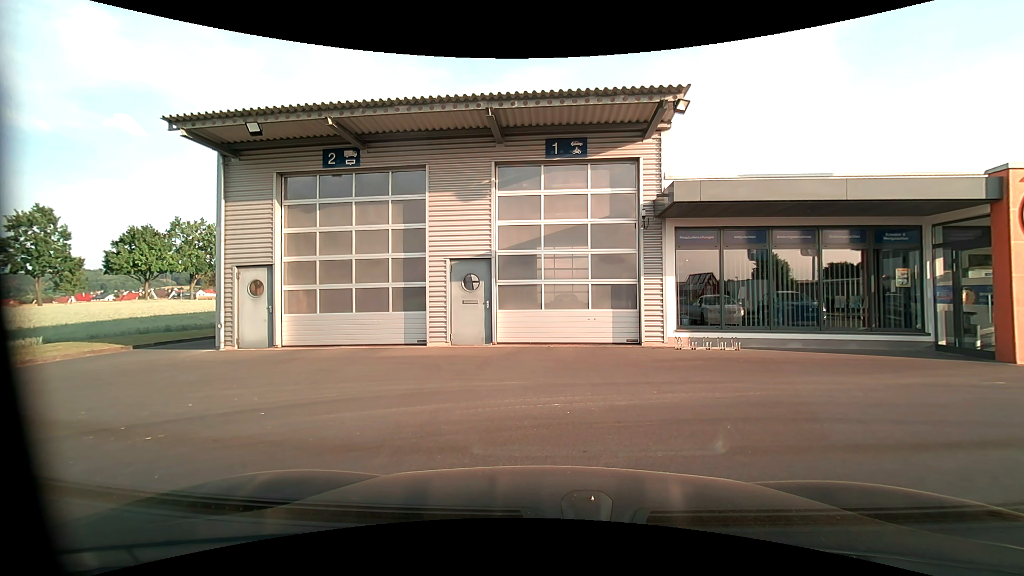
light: Day
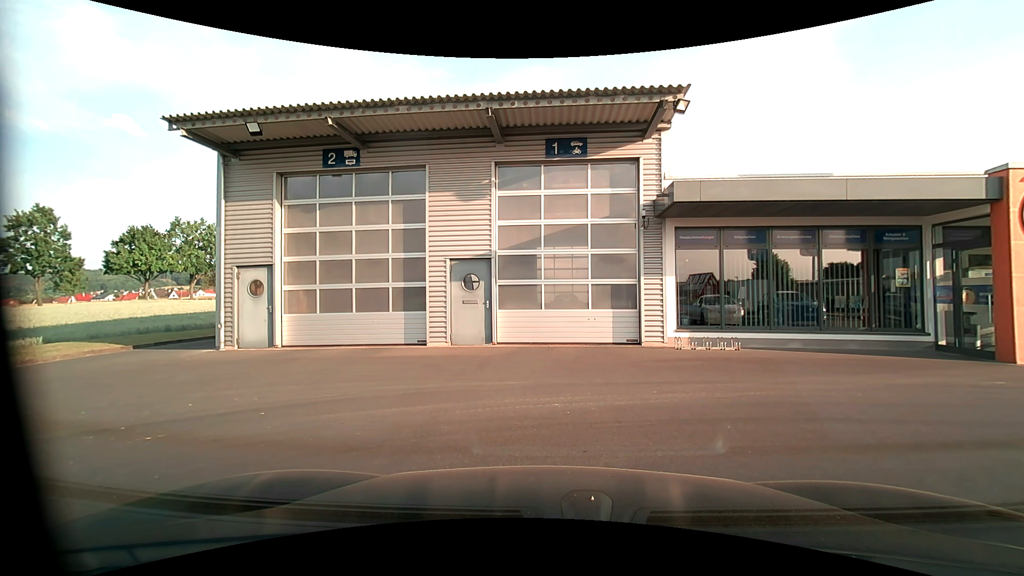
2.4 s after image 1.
(0.0, 0.0) m; 0°
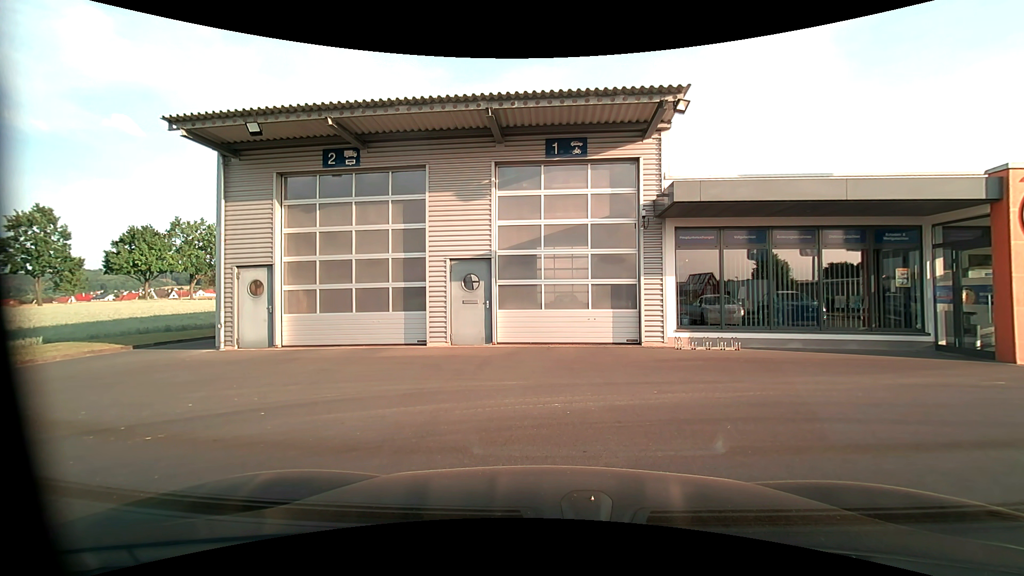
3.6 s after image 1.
(0.0, 0.0) m; 0°
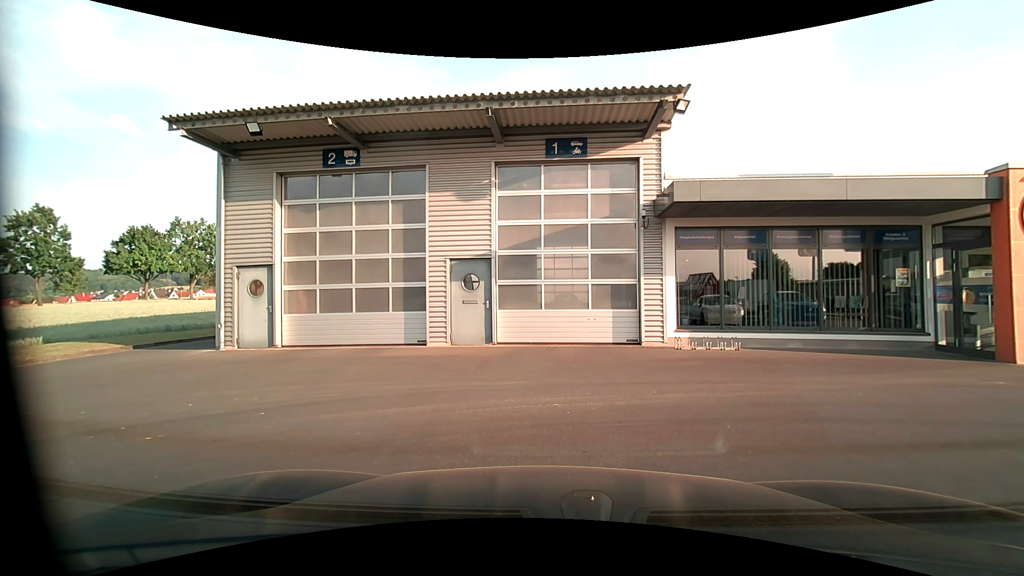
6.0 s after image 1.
(0.0, 0.0) m; 0°
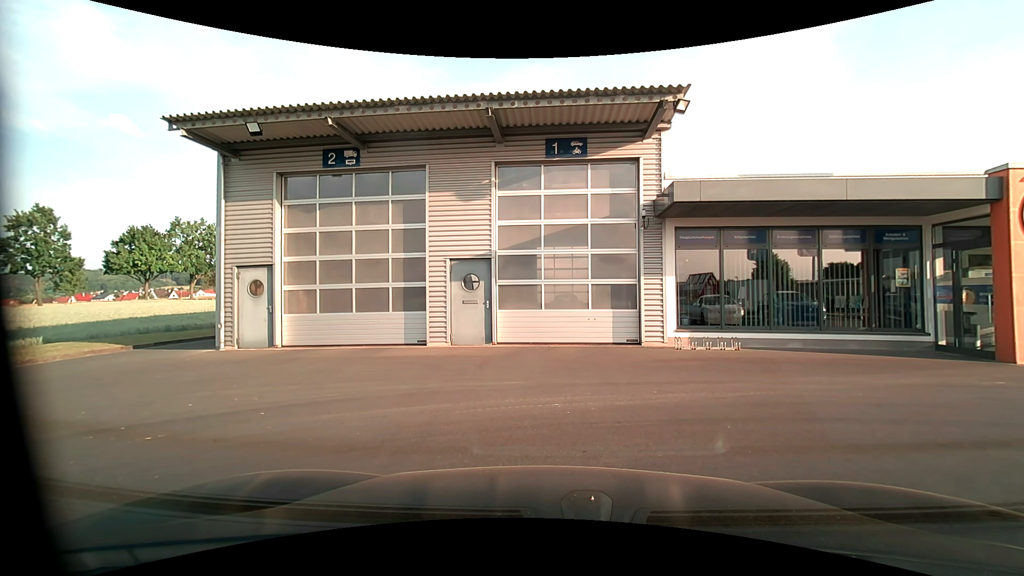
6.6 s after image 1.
(0.0, 0.0) m; 0°
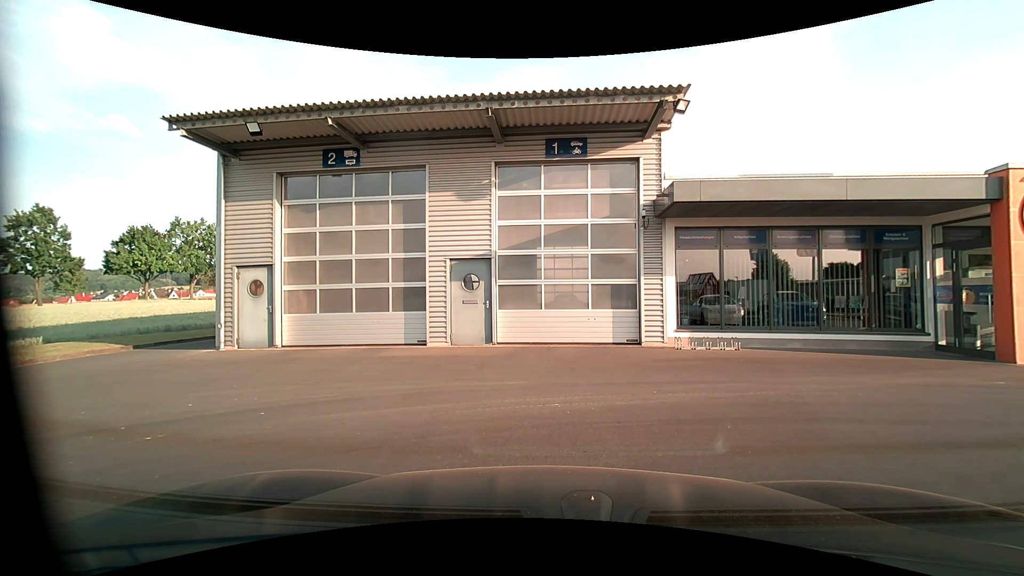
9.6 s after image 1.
(0.0, 0.0) m; 0°
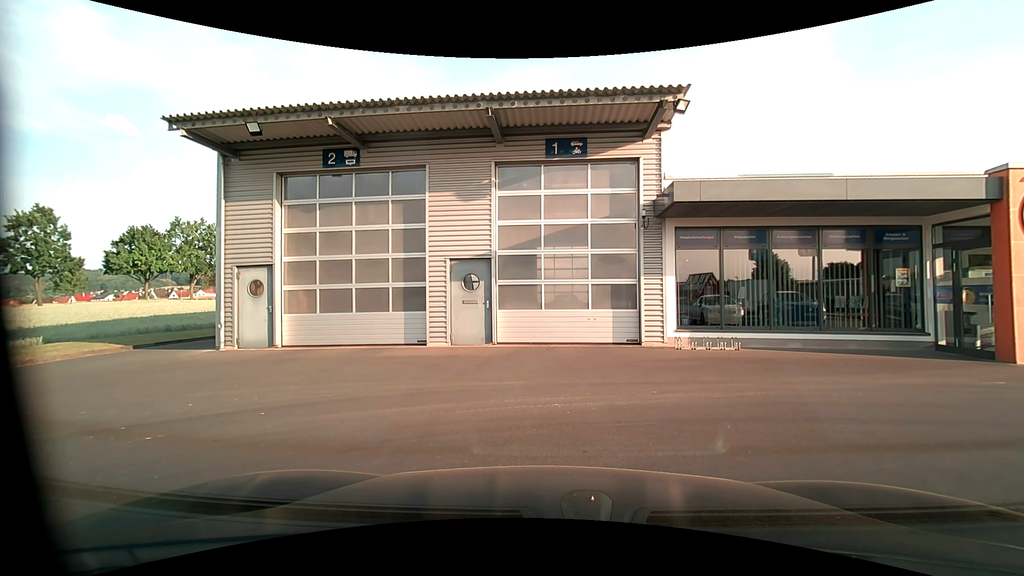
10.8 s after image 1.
(0.0, 0.0) m; 0°
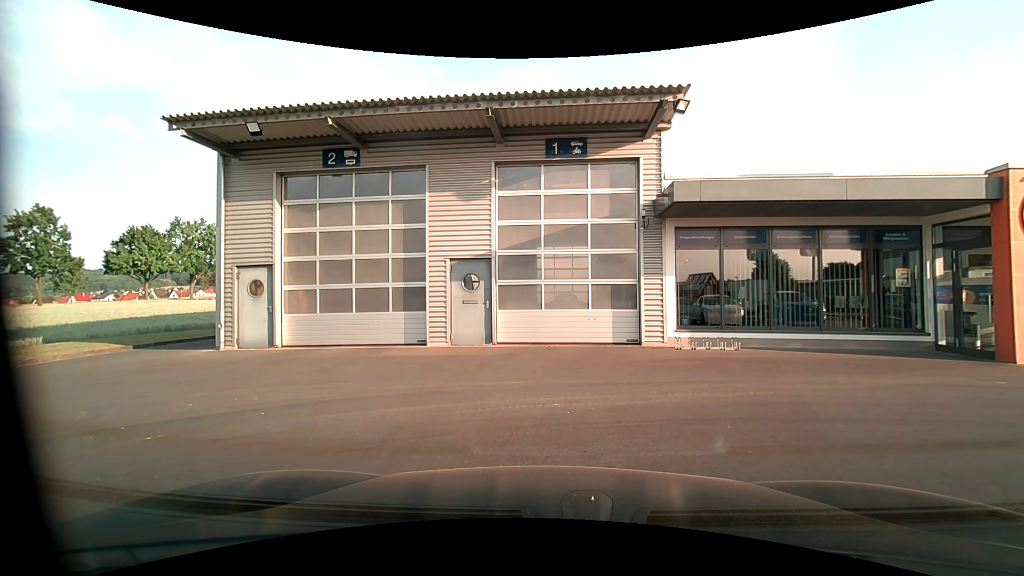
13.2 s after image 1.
(0.0, 0.0) m; 0°
